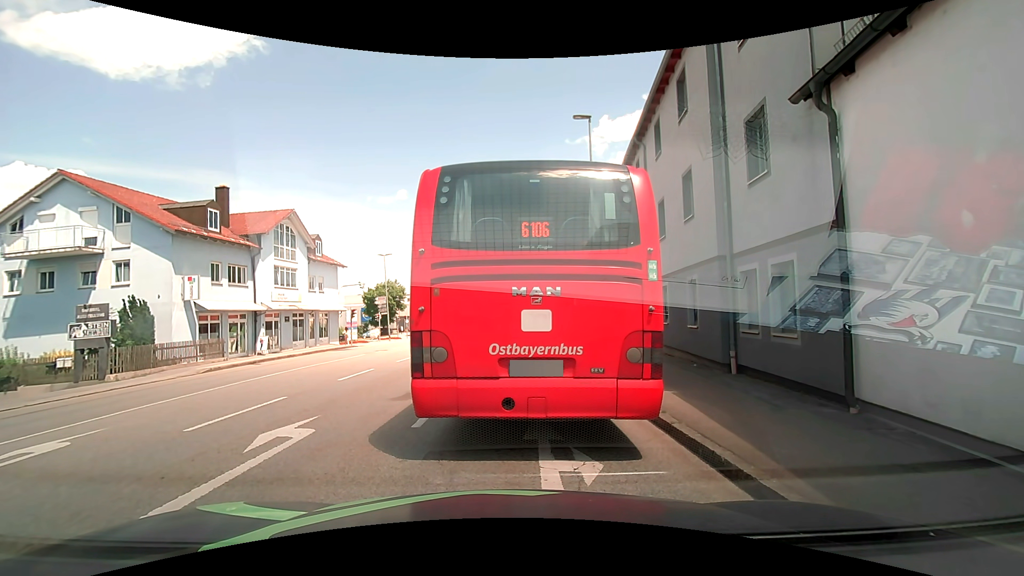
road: tertiary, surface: asphalt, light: Day
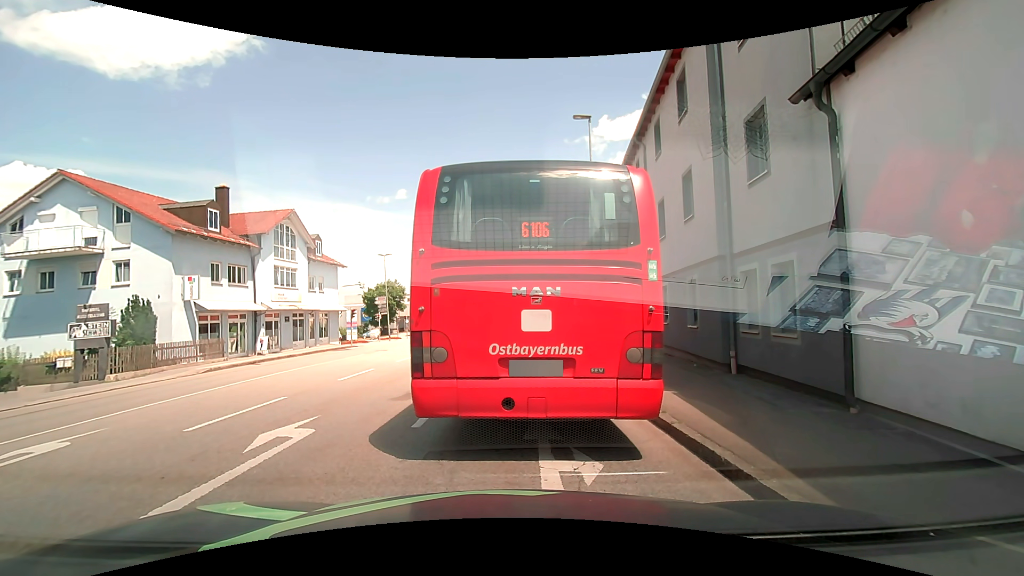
(0.0, 0.0) m; 0°
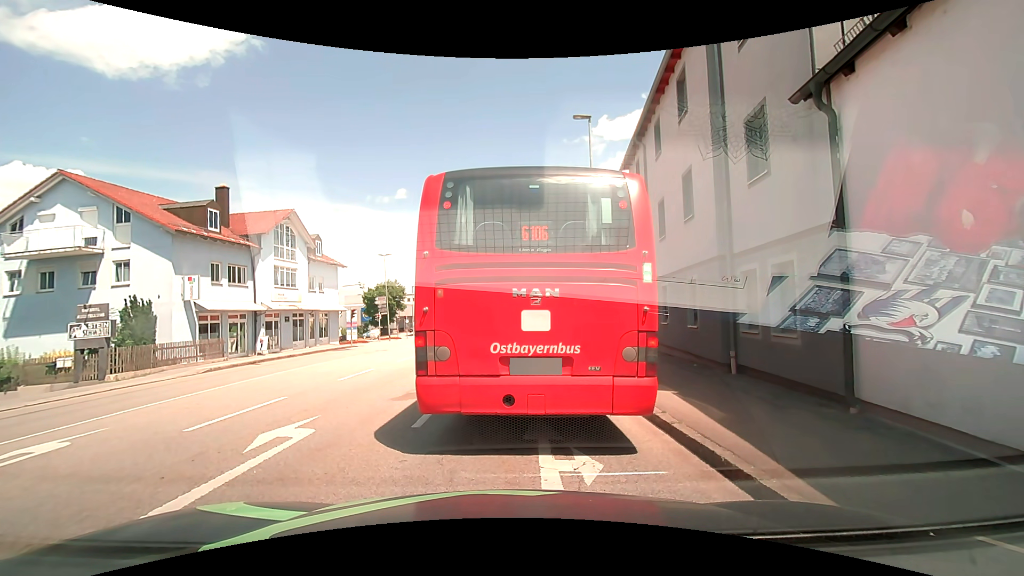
(0.0, 0.0) m; 0°
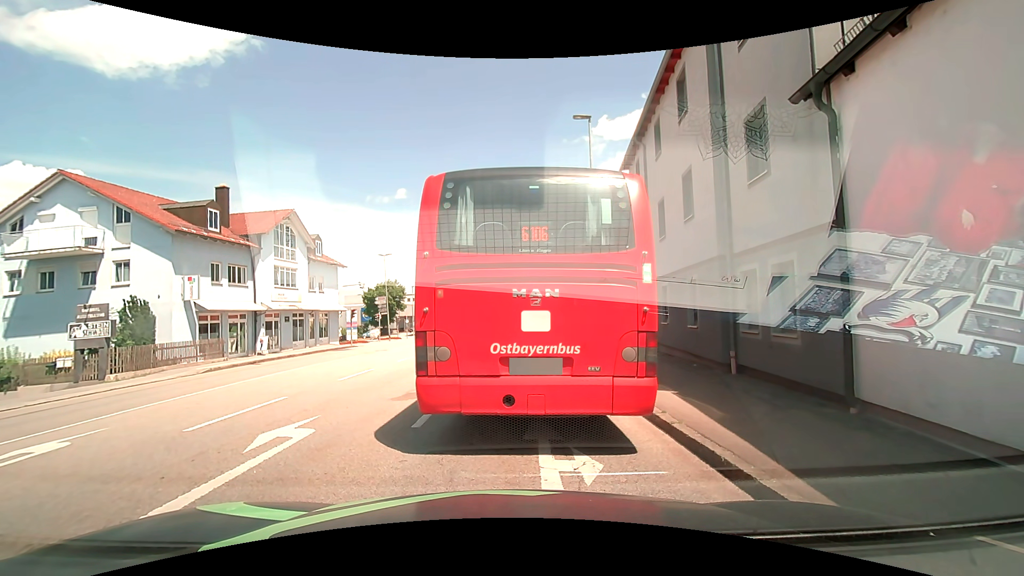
(0.0, 0.0) m; 0°
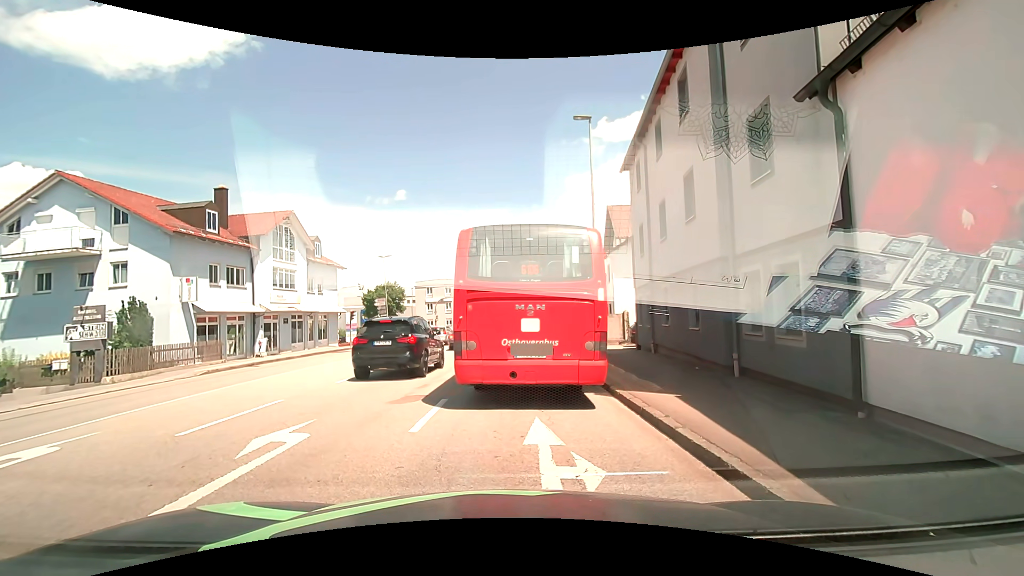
(0.0, +0.1) m; 0°
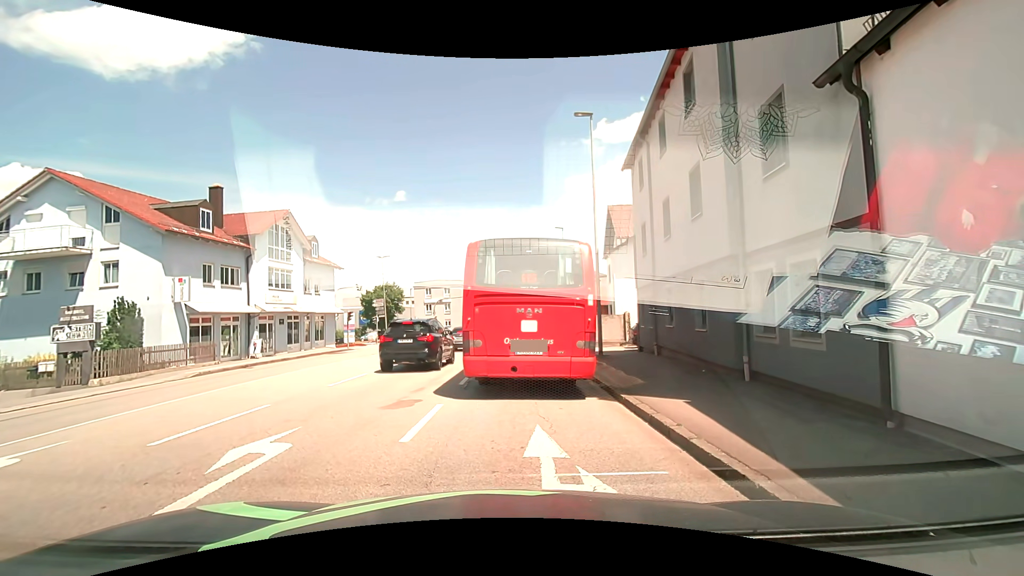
(0.0, +0.6) m; 0°
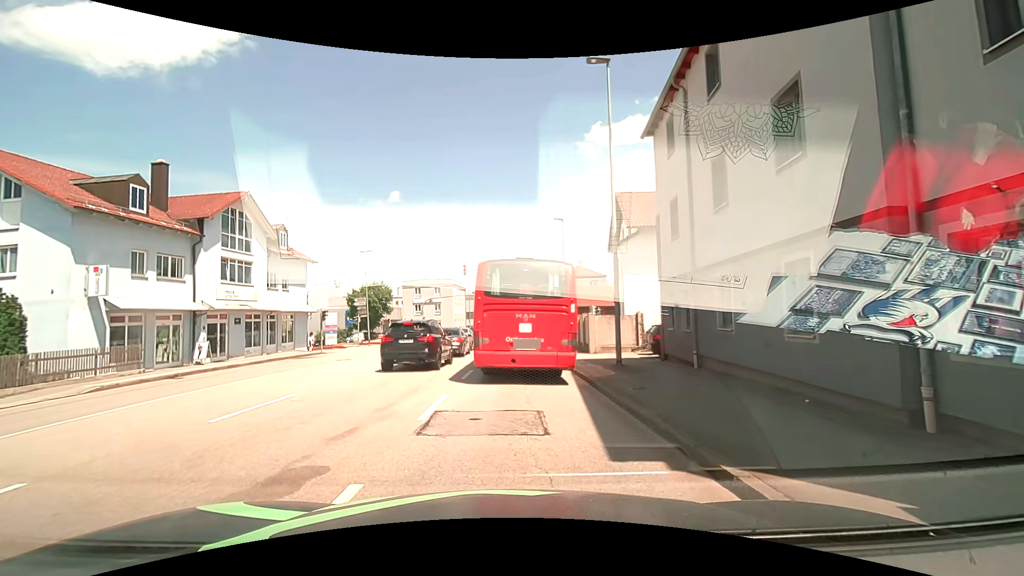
(0.0, +4.9) m; 0°
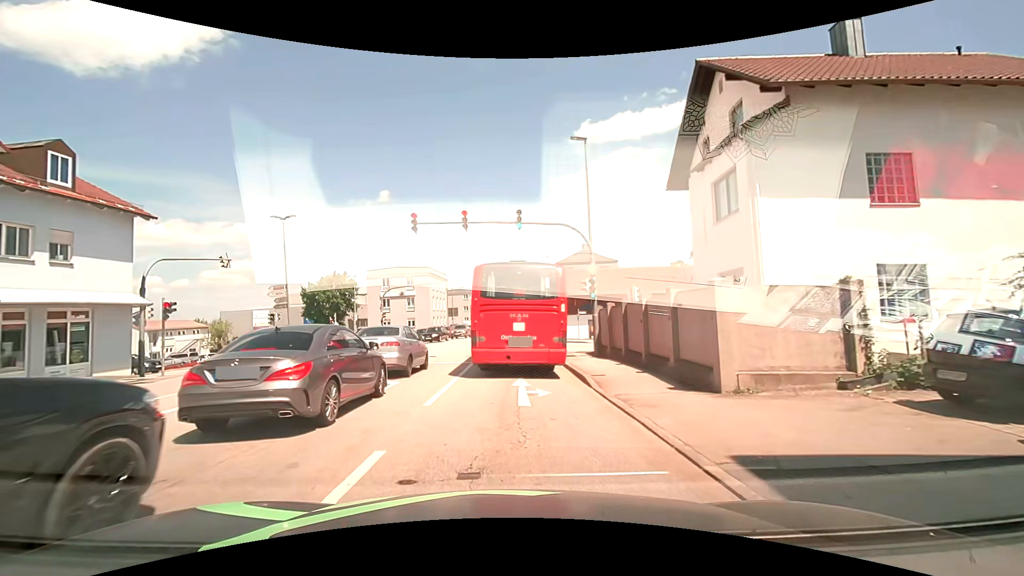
(+0.7, +17.6) m; 0°
(0, +10) (+1, +20) (+1, +30) (+2, +40) (+3, +50) (+3, +60) (+4, +70) (+5, +80) (+5, +90) (+6, +100) m
